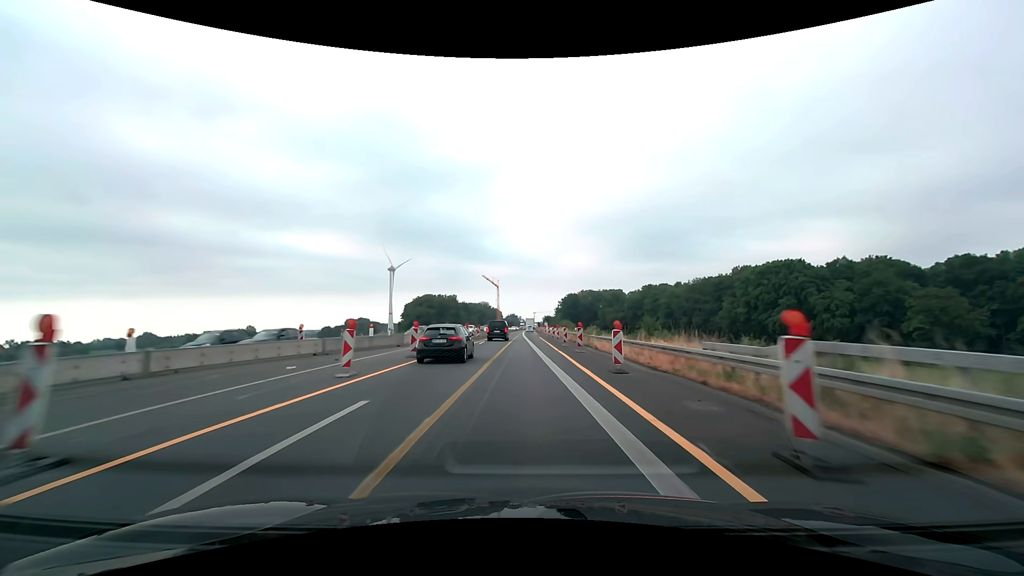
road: motorway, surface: asphalt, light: Day
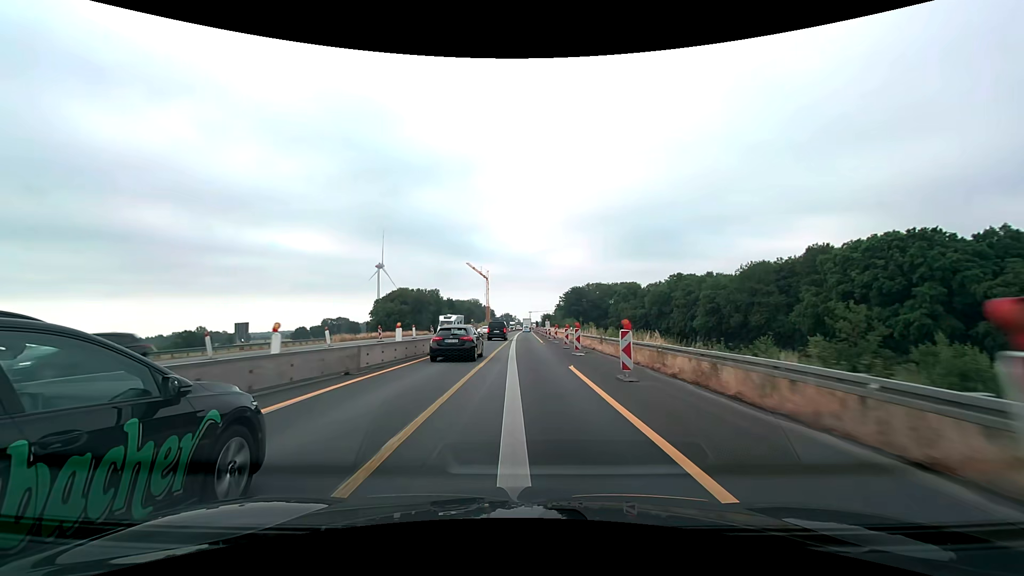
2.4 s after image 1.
(+0.4, +50.0) m; 0°
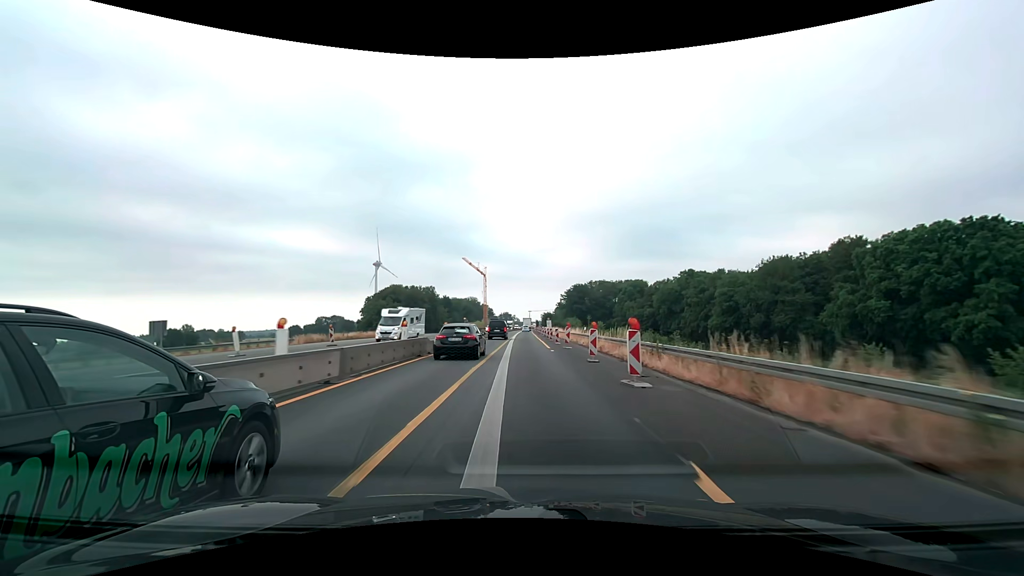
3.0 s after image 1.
(0.0, +12.5) m; 0°
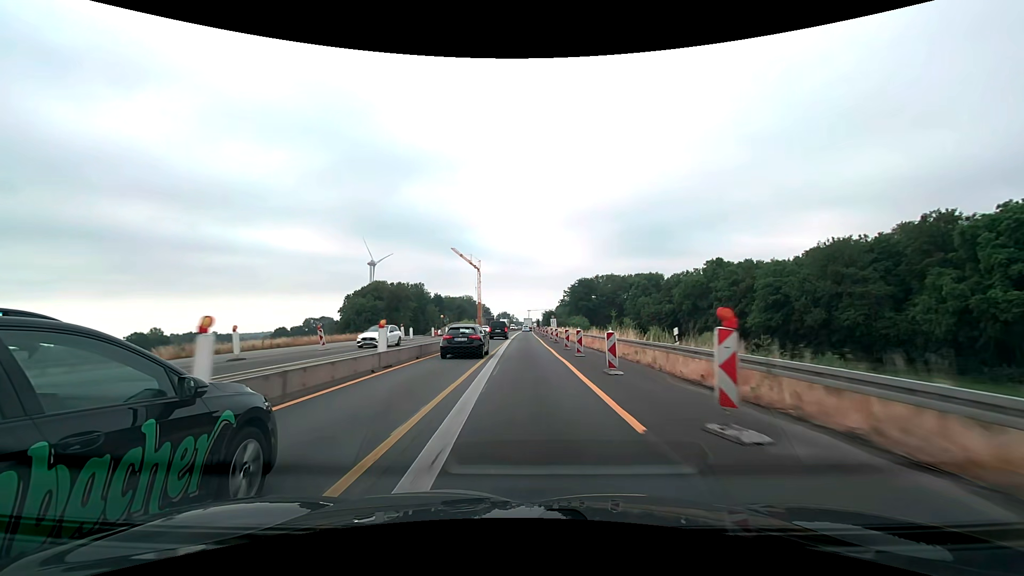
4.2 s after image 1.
(+0.1, +25.0) m; 0°
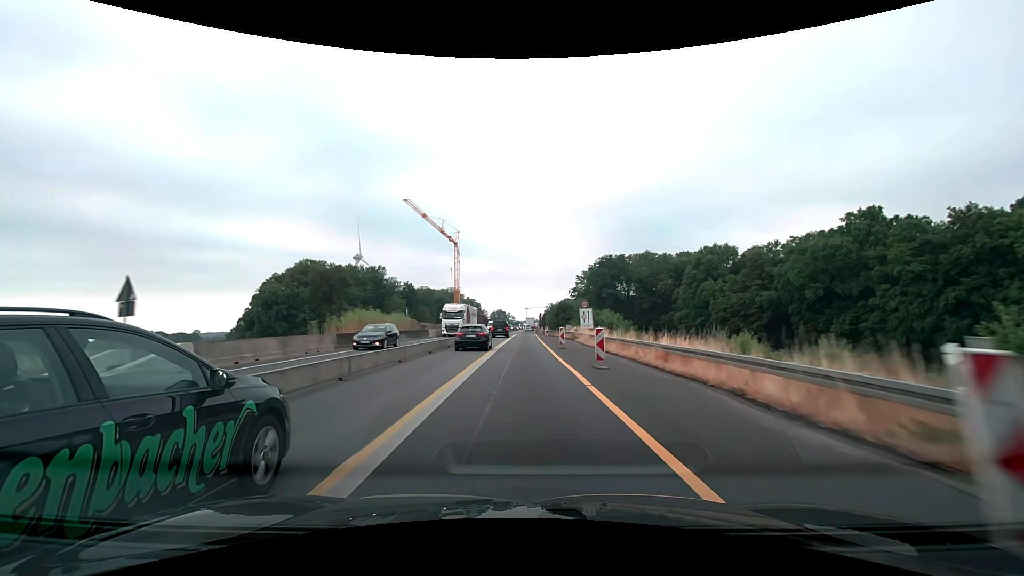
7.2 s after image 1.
(+0.1, +62.6) m; 0°
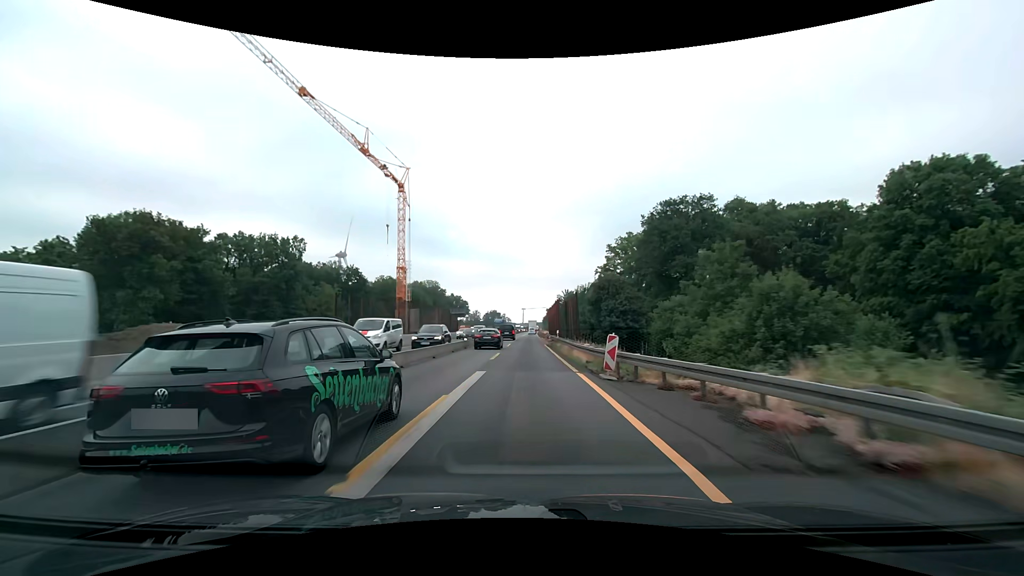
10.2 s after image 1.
(+0.1, +62.6) m; 0°
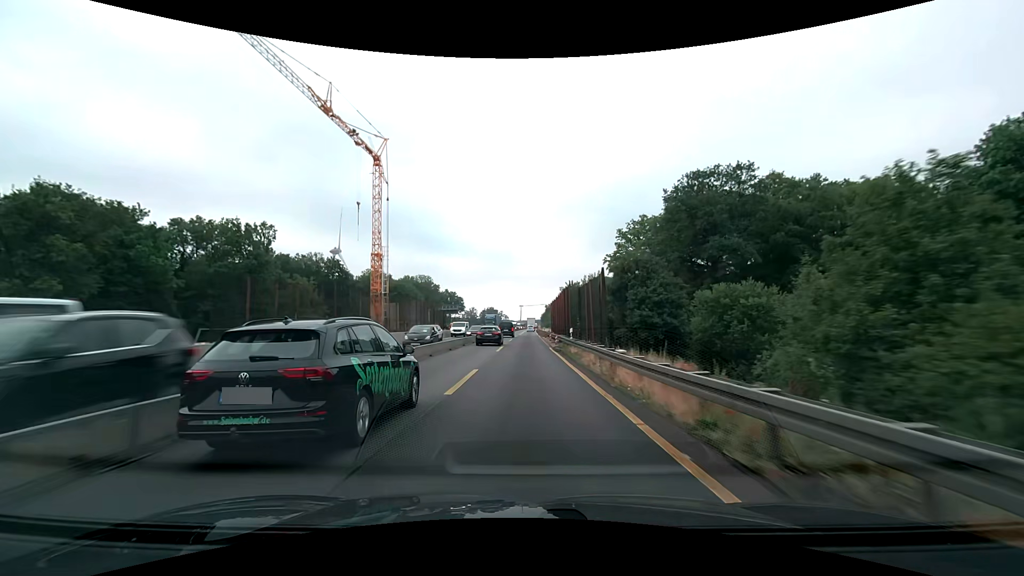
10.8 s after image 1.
(0.0, +12.5) m; 0°
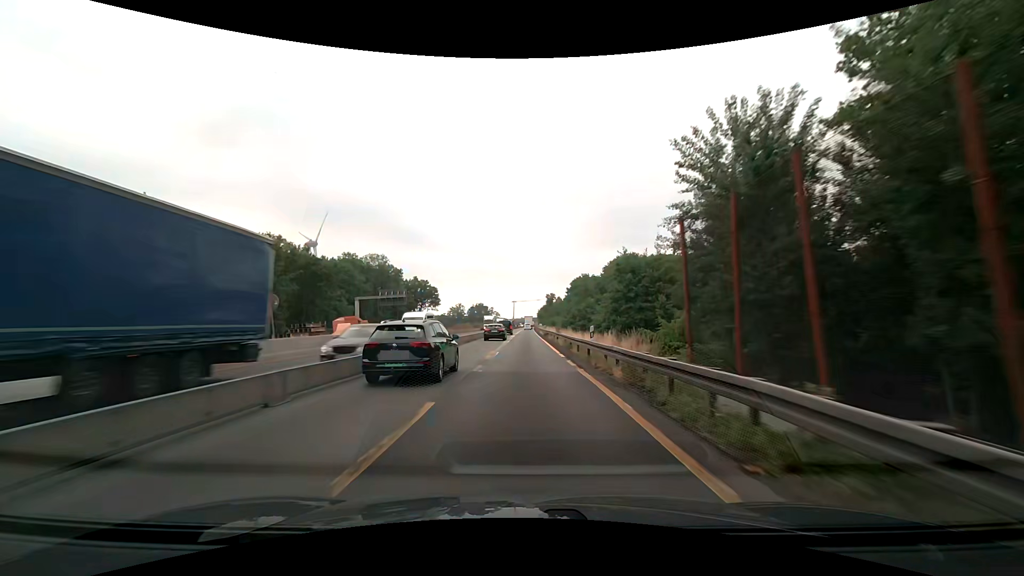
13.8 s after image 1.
(+0.4, +62.7) m; +1°
(0, +10) (0, +20) (0, +30) (0, +40) (0, +50) (0, +60) (0, +70) (0, +80) (+1, +90) (+1, +100) m
